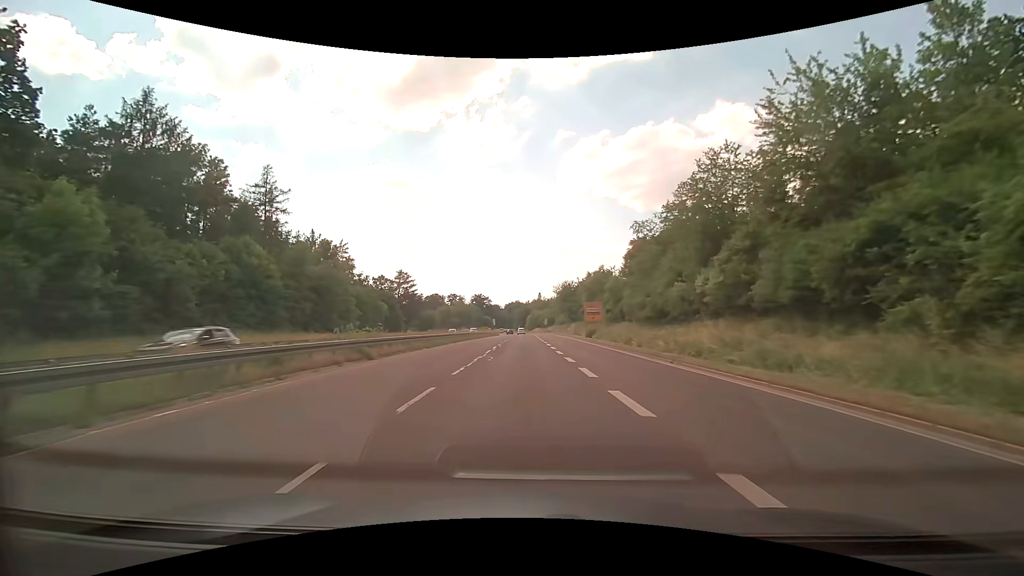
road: trunk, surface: asphalt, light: Day
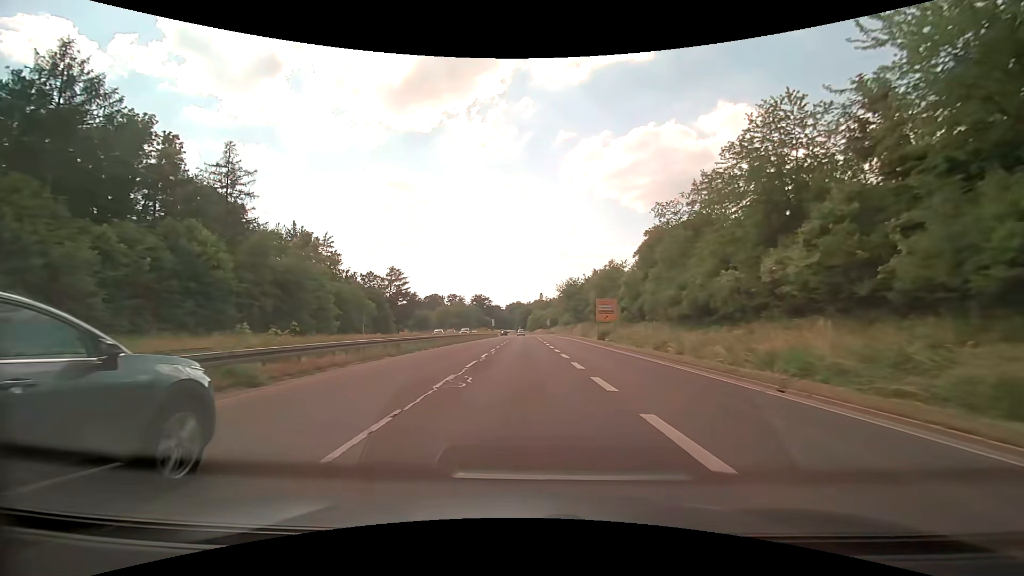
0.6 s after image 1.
(0.0, +8.9) m; 0°
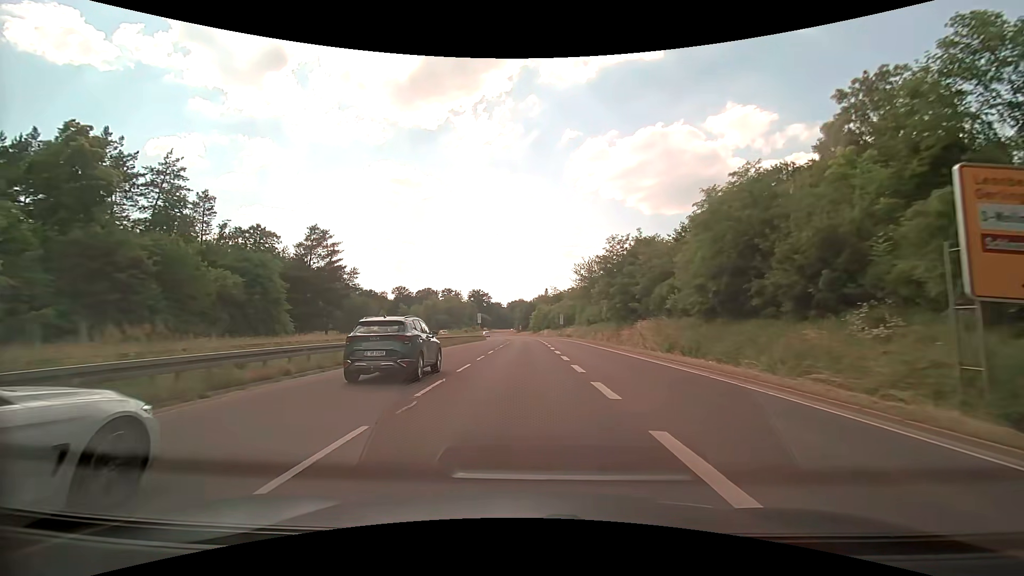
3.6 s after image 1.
(+0.1, +43.2) m; -1°
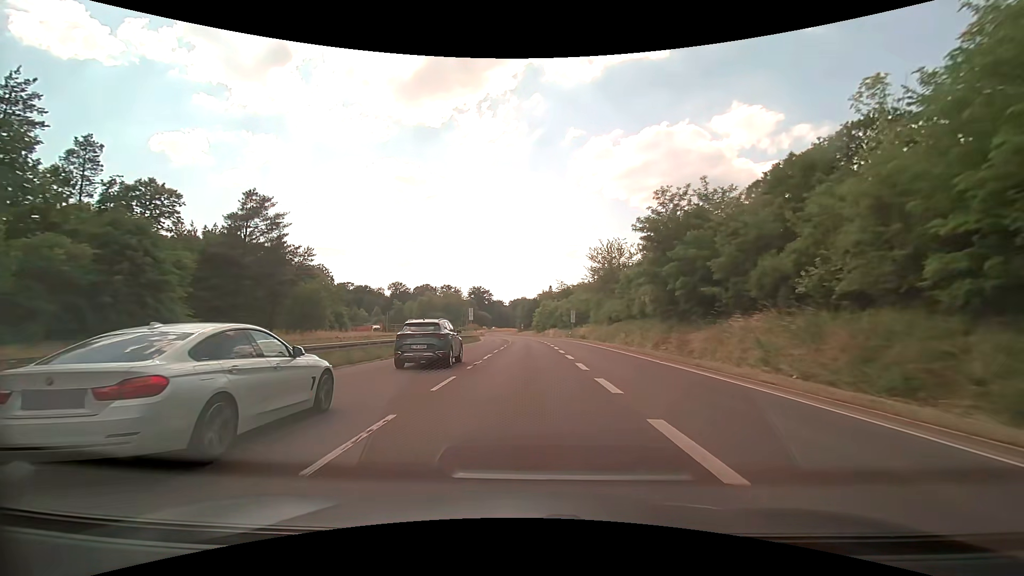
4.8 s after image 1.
(+0.1, +17.2) m; 0°
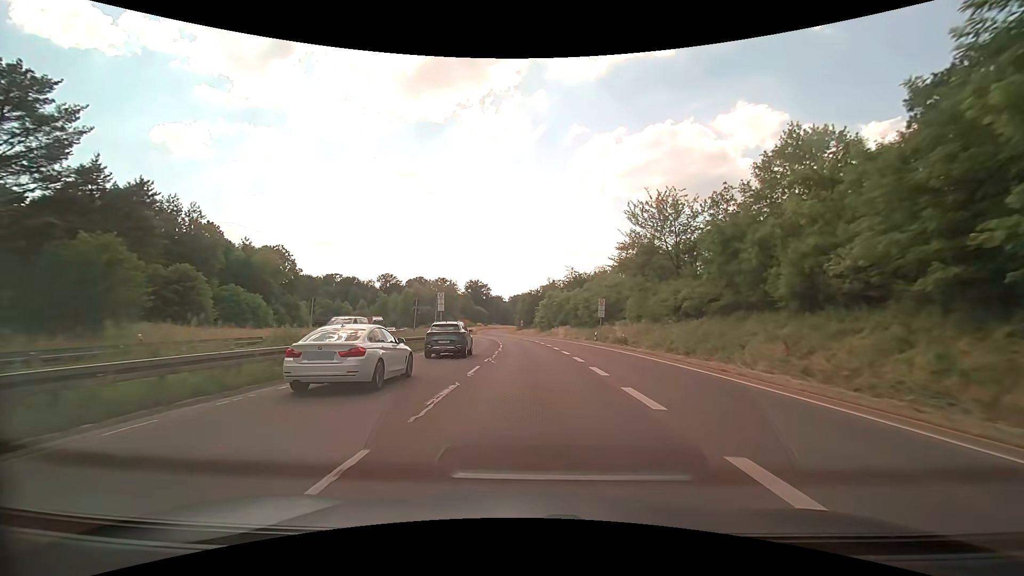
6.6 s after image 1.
(0.0, +26.1) m; 0°
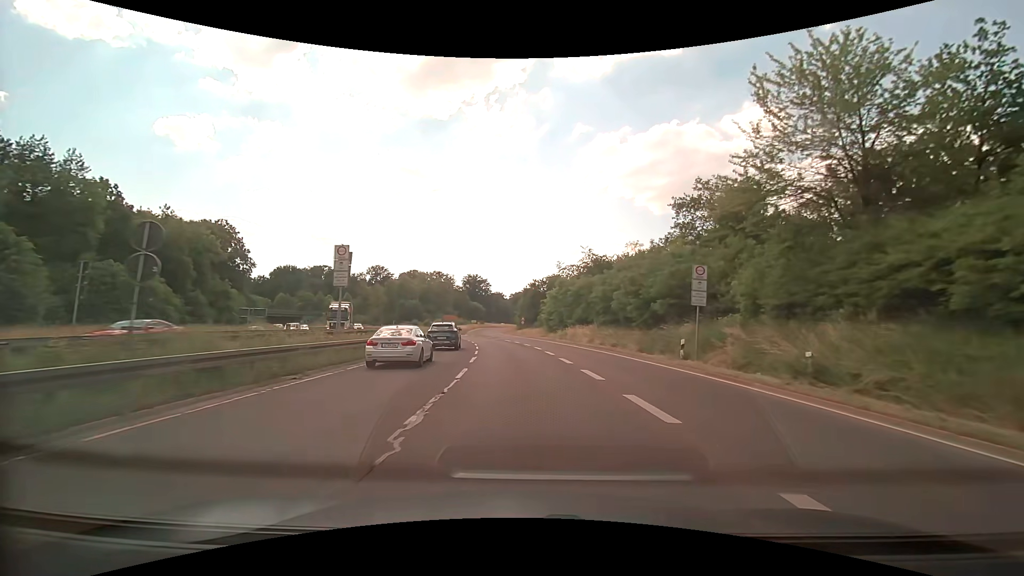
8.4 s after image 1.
(0.0, +24.9) m; 0°
(0, +10) (0, +20) (-1, +30) (-2, +40) (-3, +50) (-5, +60) (-8, +69) (-11, +79) (-14, +88) (-18, +97) m
